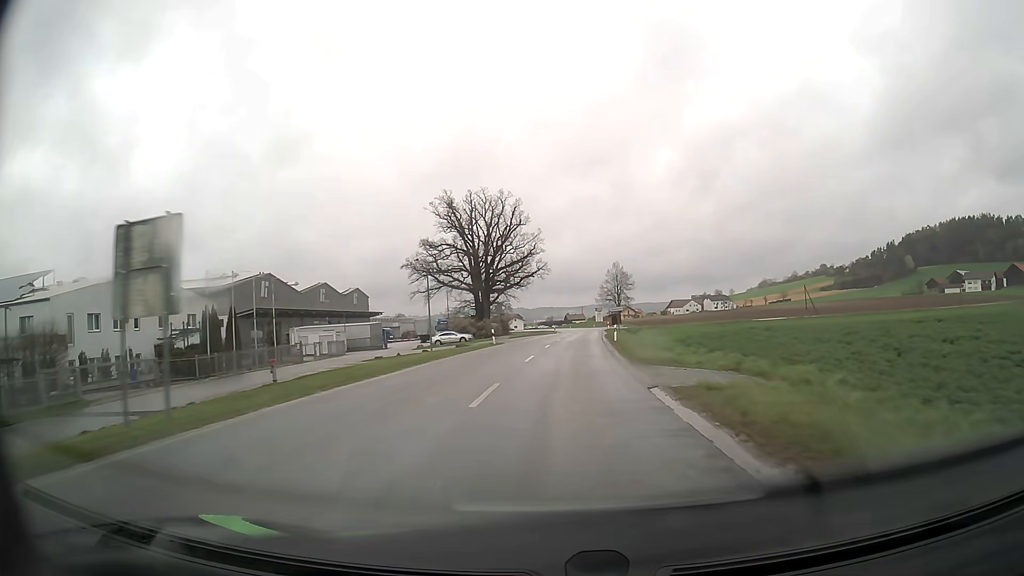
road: secondary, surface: asphalt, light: Day
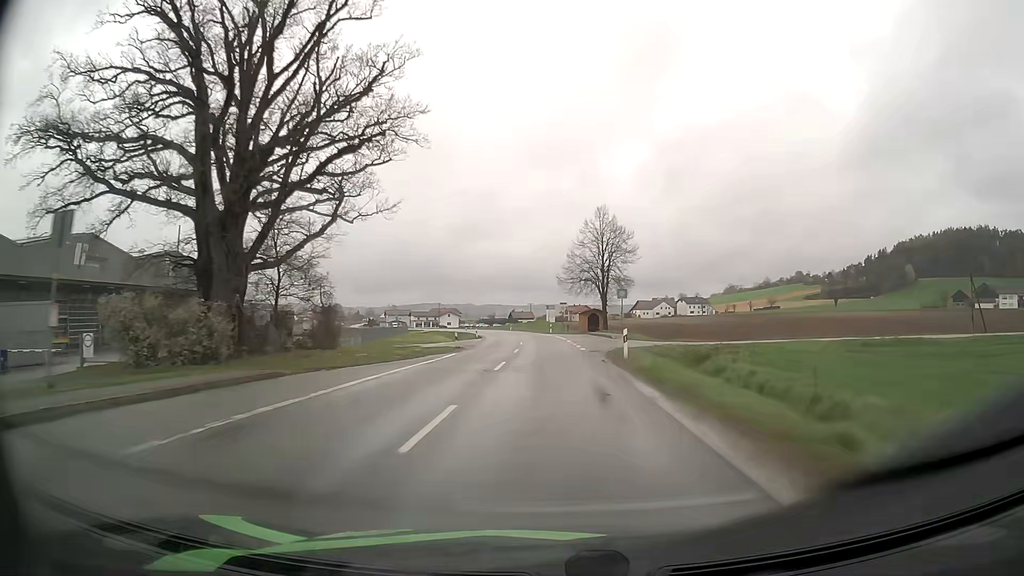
(+3.3, +63.8) m; +4°
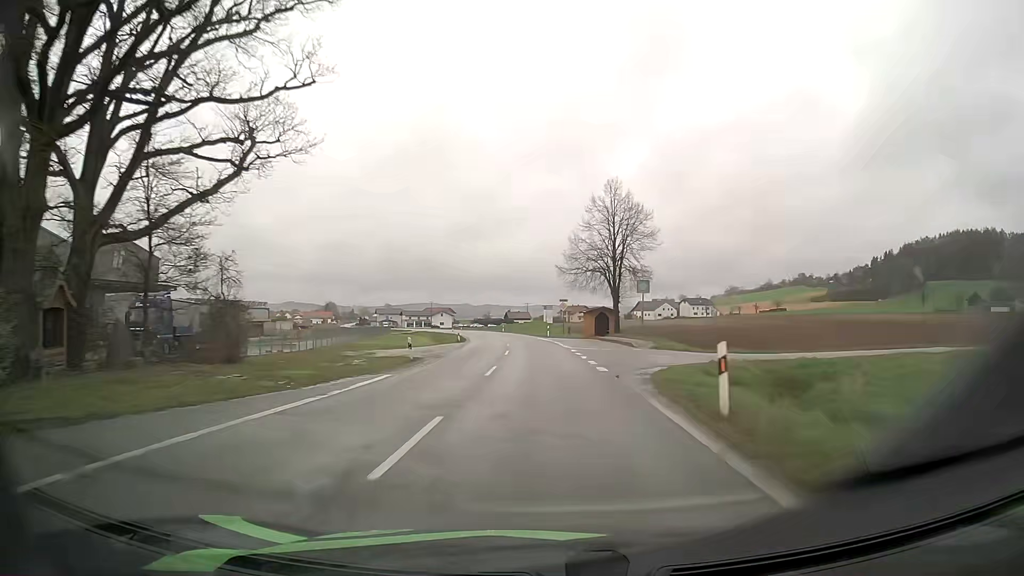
(0.0, +12.9) m; 0°
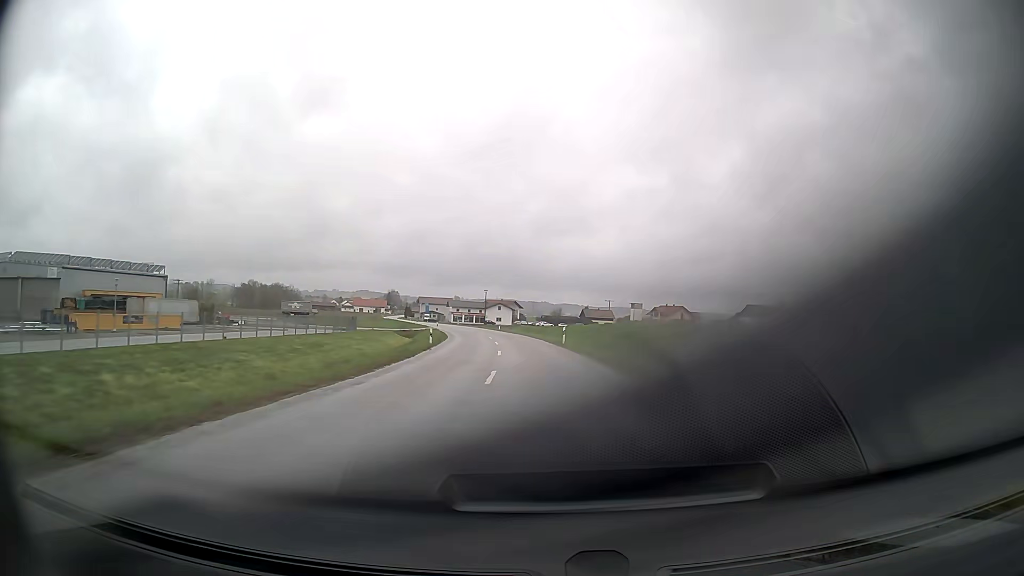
(-2.9, +63.4) m; -6°
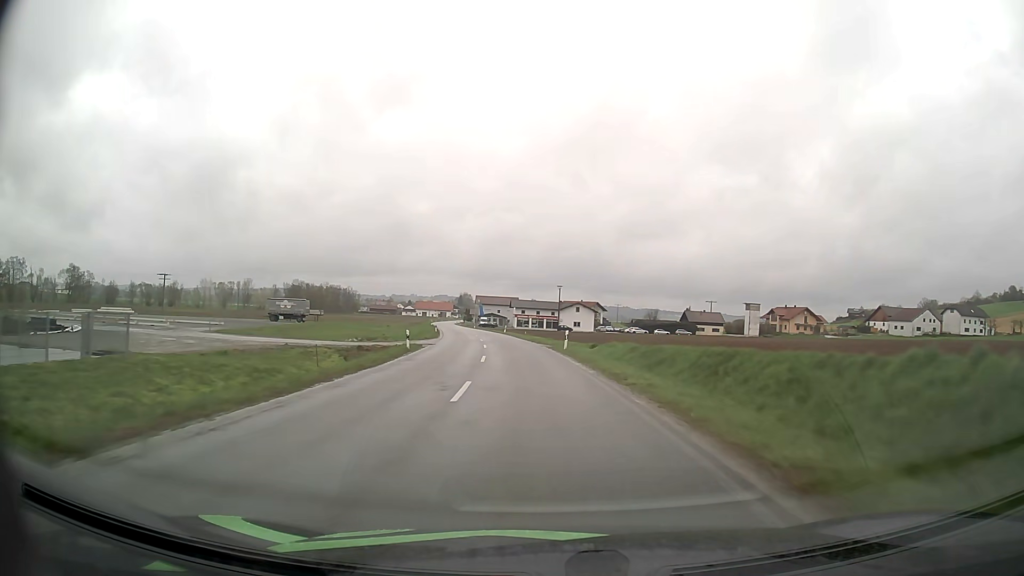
(-2.8, +51.0) m; -7°
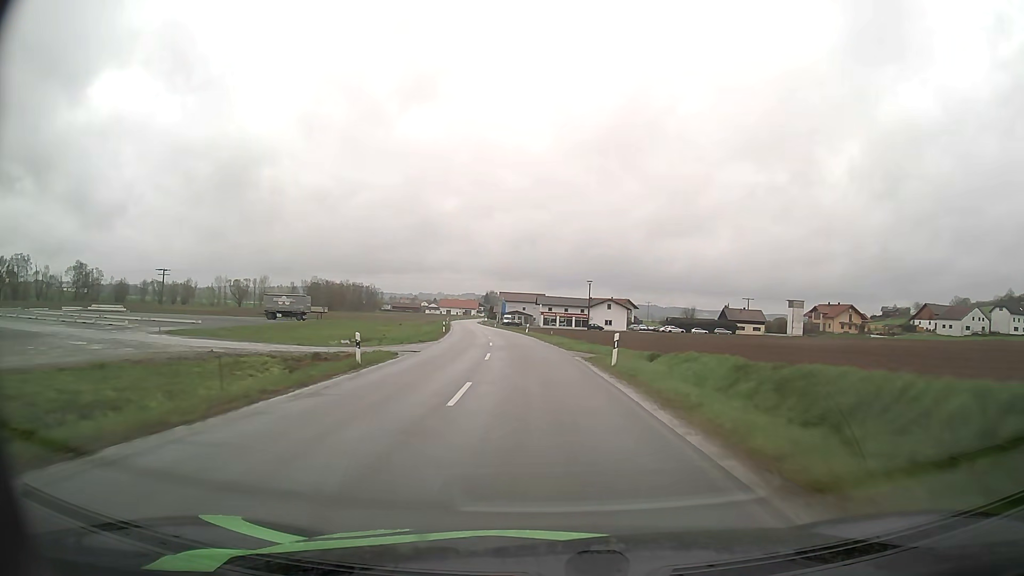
(-0.3, +12.9) m; -2°
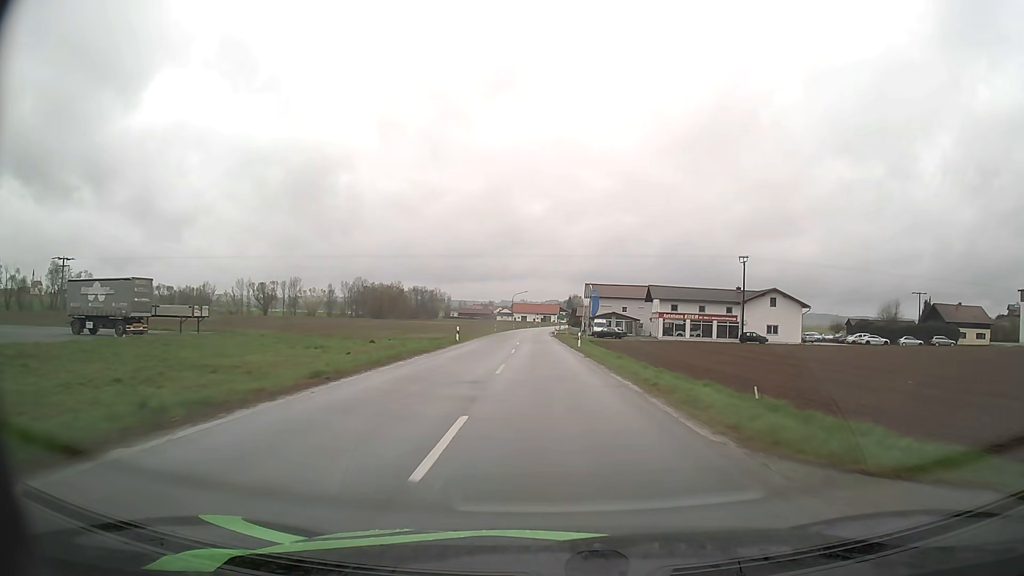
(-5.1, +65.2) m; -7°
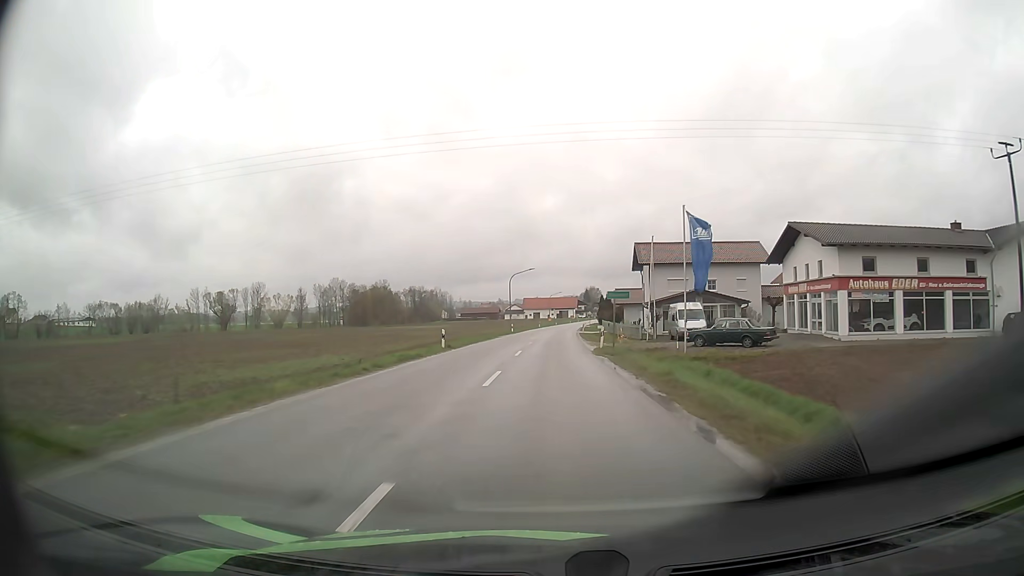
(-0.8, +52.1) m; -1°
(0, +10) (0, +20) (0, +30) (0, +40) (0, +50) (+1, +60) (+1, +70) (+1, +80) (+2, +90) (+2, +100) m
